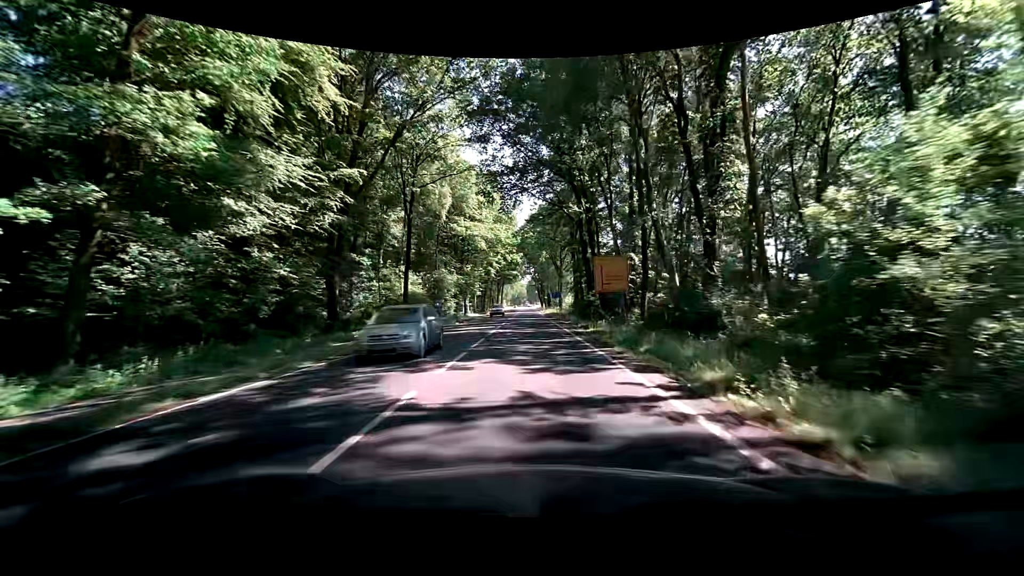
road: primary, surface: asphalt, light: Day
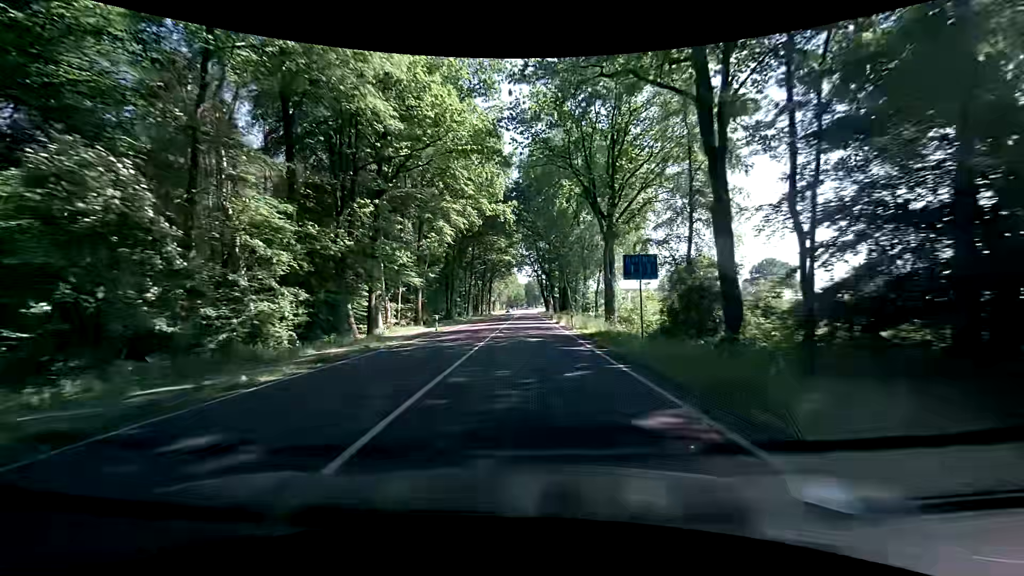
(+0.1, +50.2) m; 0°
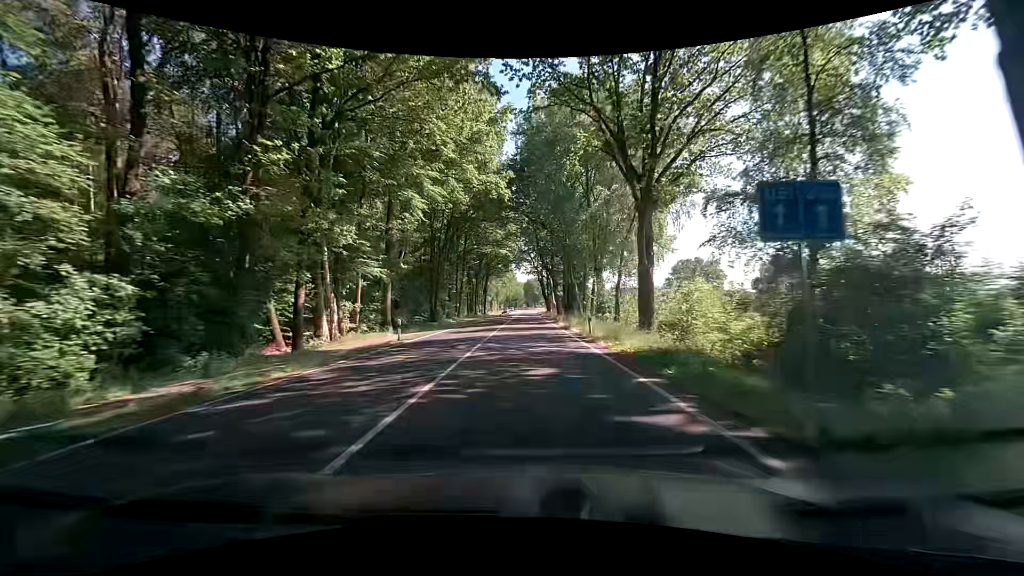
(+0.1, +10.5) m; +1°
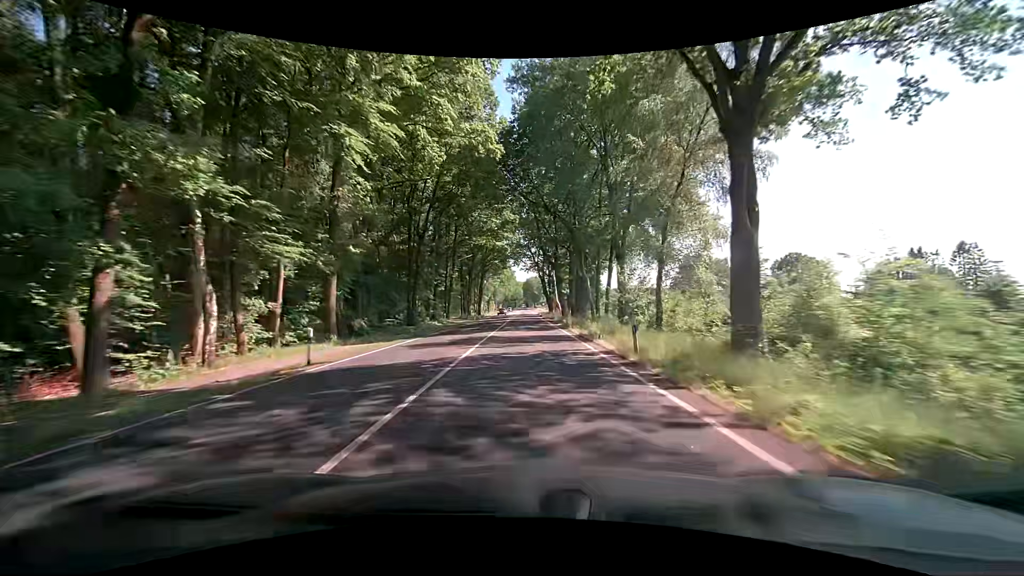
(-0.2, +10.6) m; -1°
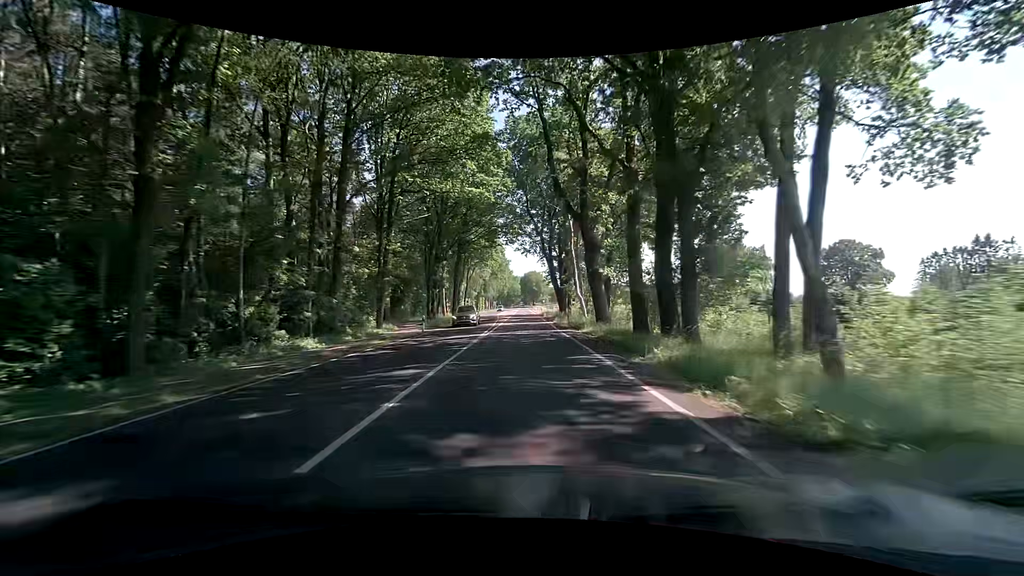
(+0.2, +32.3) m; +1°
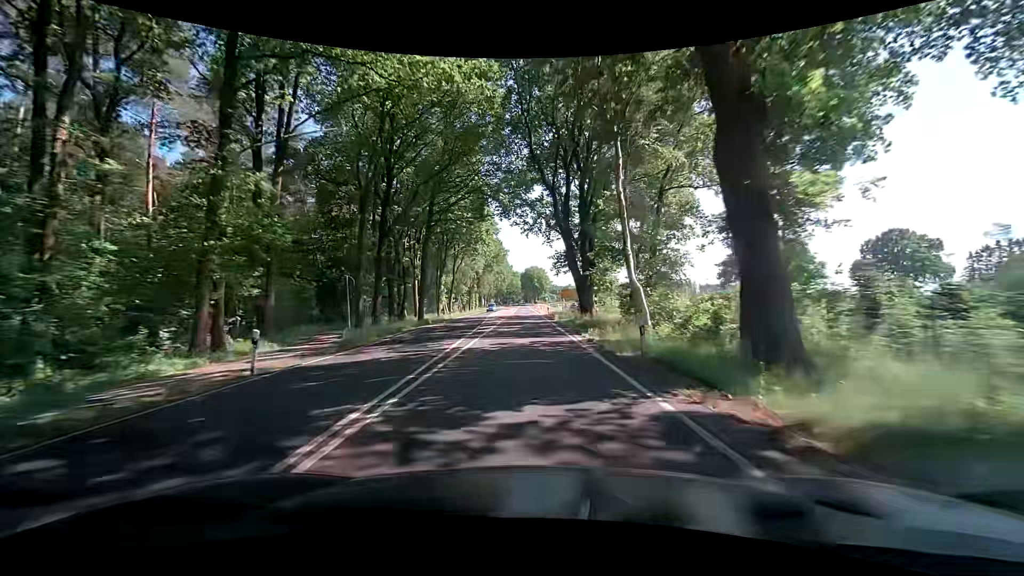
(-0.2, +21.2) m; -1°
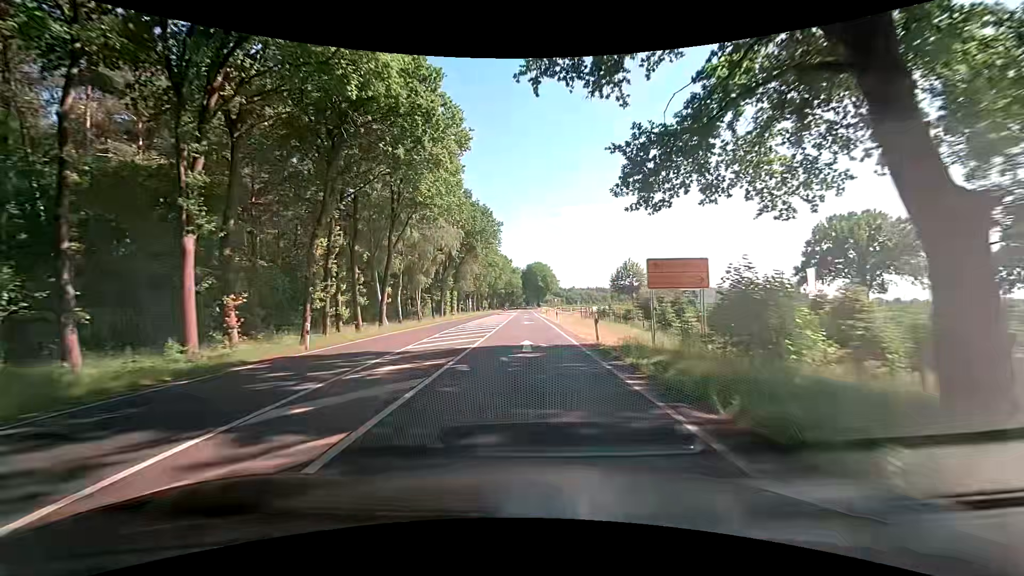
(-0.3, +41.8) m; -1°
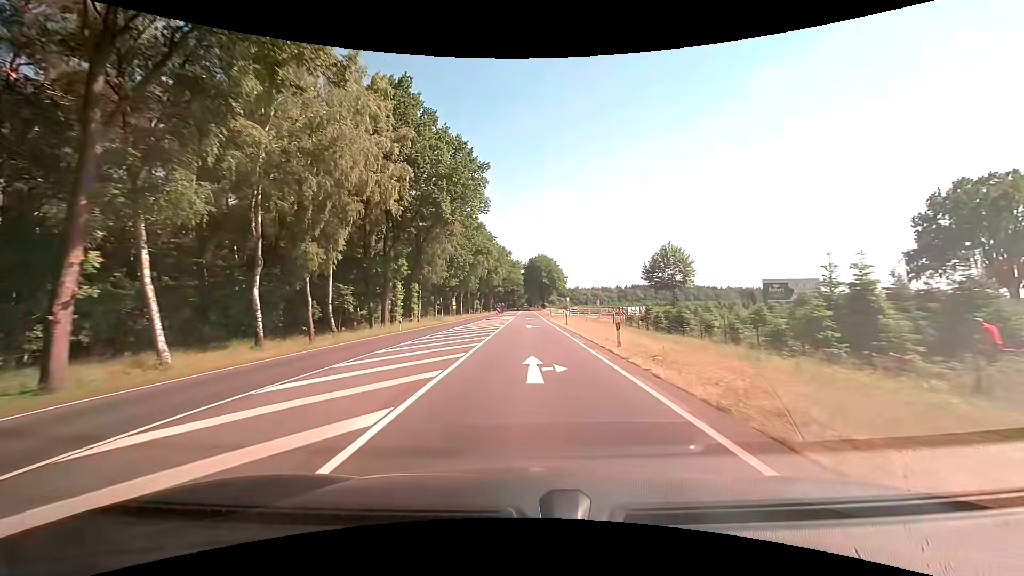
(+0.1, +31.3) m; 0°
(0, +10) (0, +20) (0, +30) (0, +40) (0, +50) (0, +60) (0, +70) (0, +80) (0, +90) (0, +100) m
